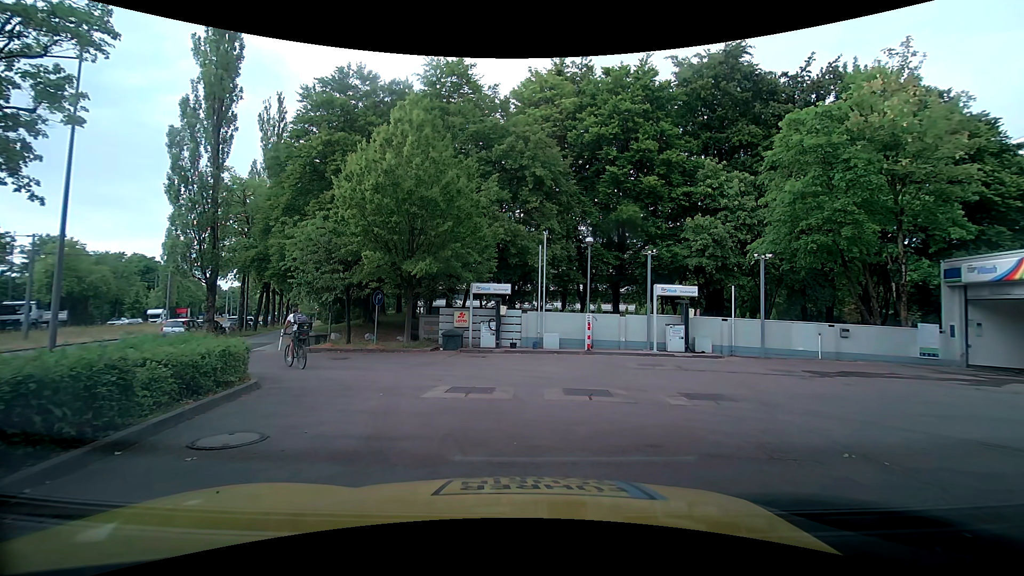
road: service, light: Day
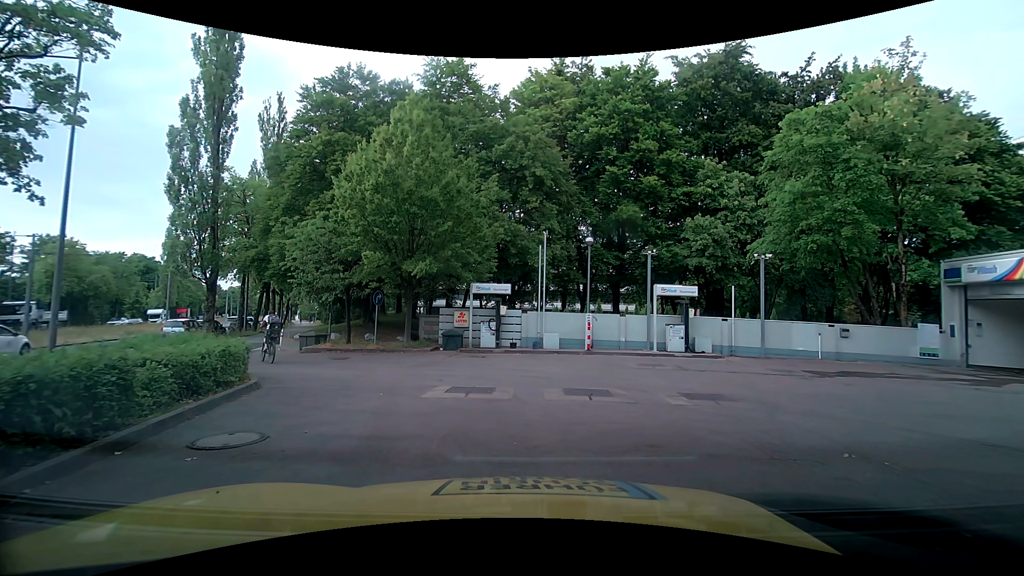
(0.0, 0.0) m; 0°
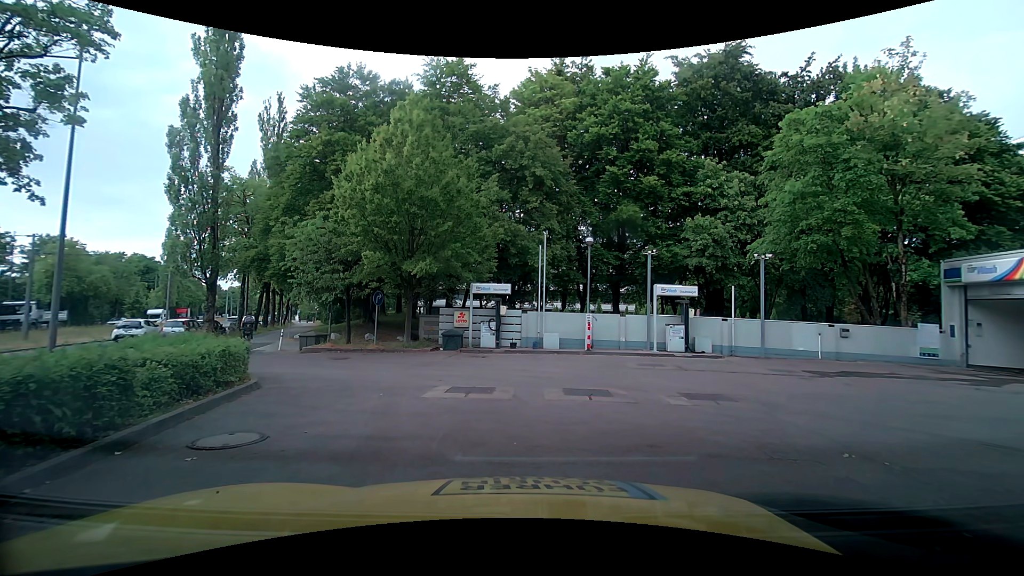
(0.0, 0.0) m; 0°
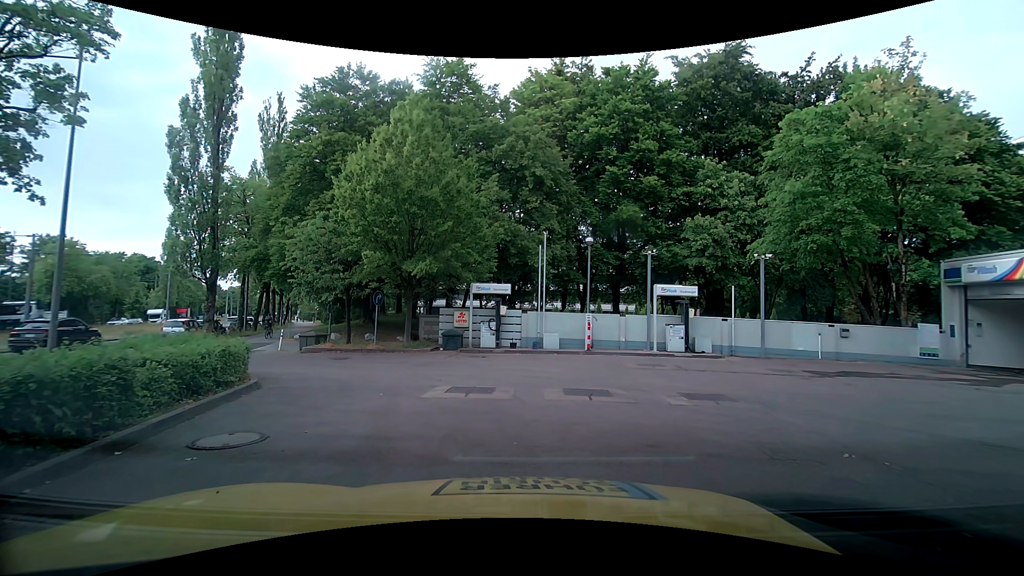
(0.0, 0.0) m; 0°
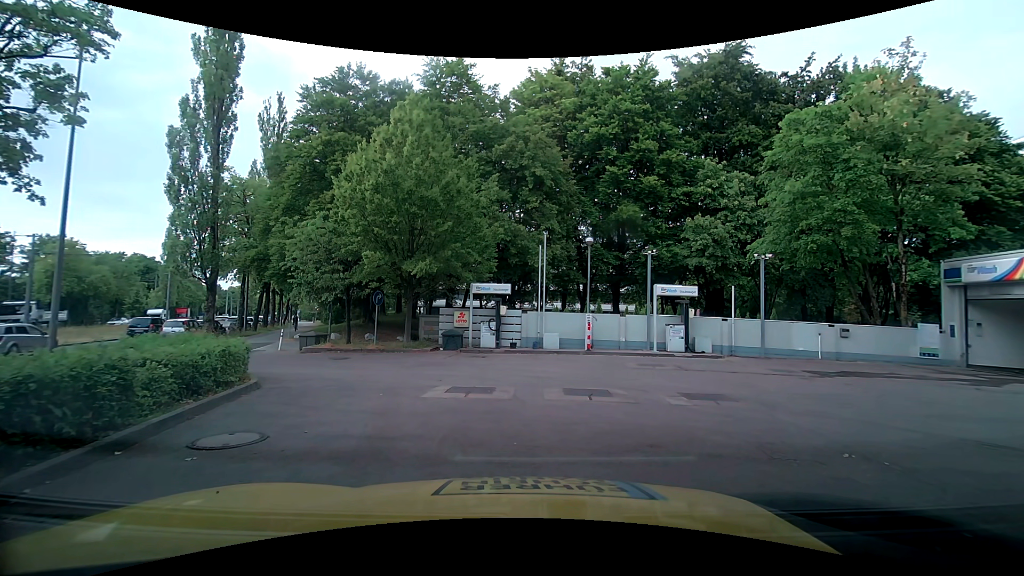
(0.0, 0.0) m; 0°
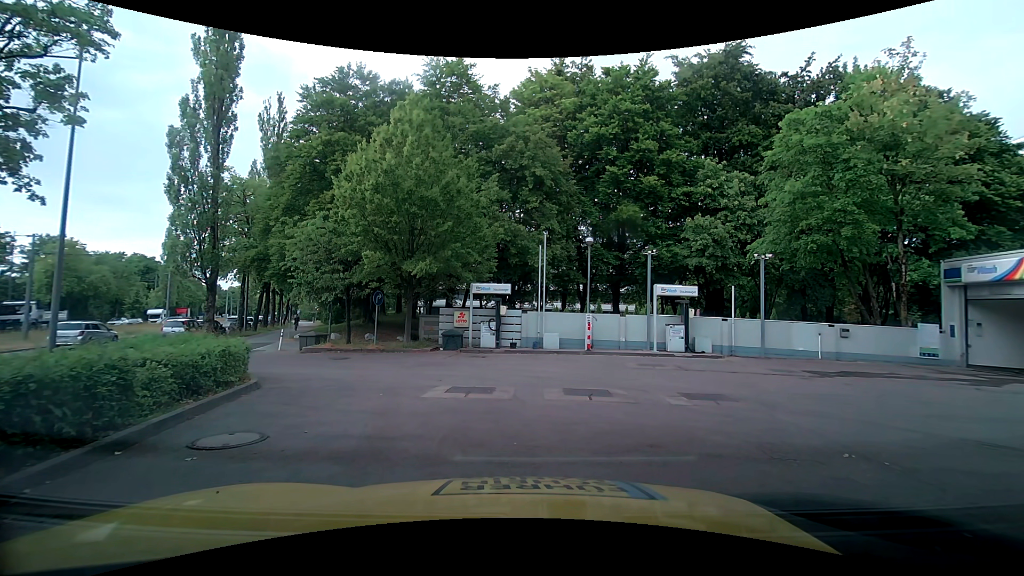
(0.0, 0.0) m; 0°
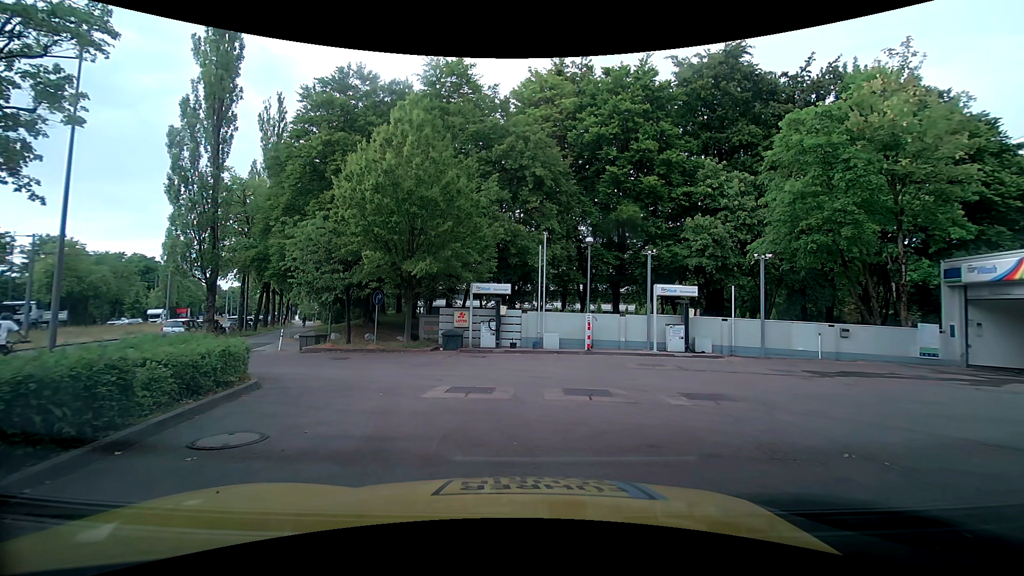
(0.0, 0.0) m; 0°
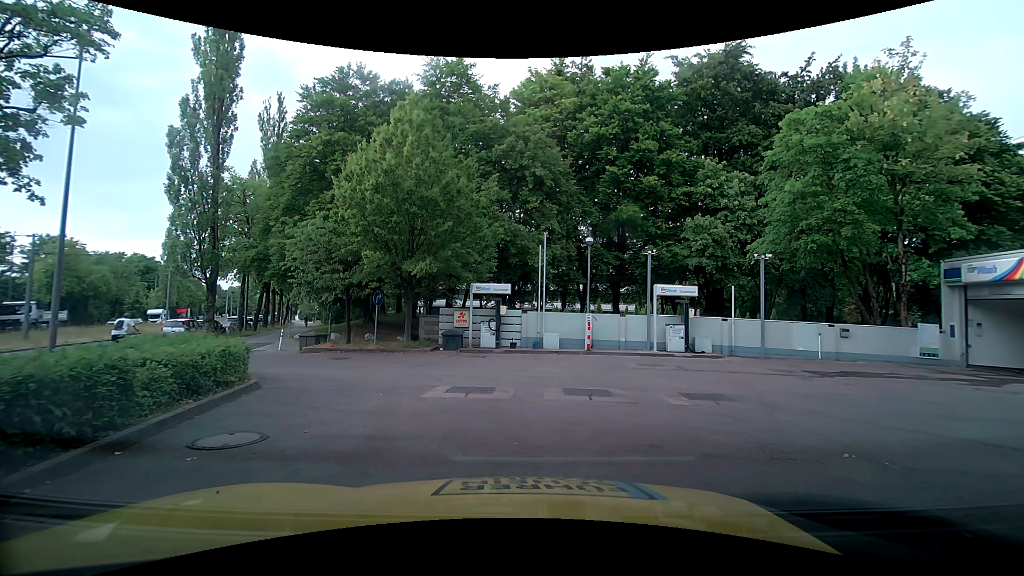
(0.0, 0.0) m; 0°
